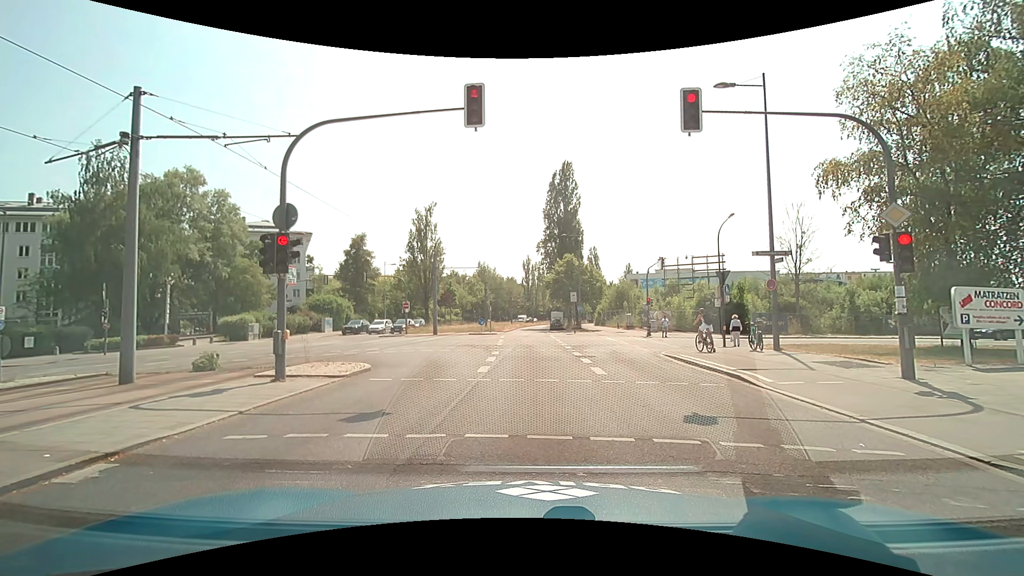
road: secondary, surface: asphalt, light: Day
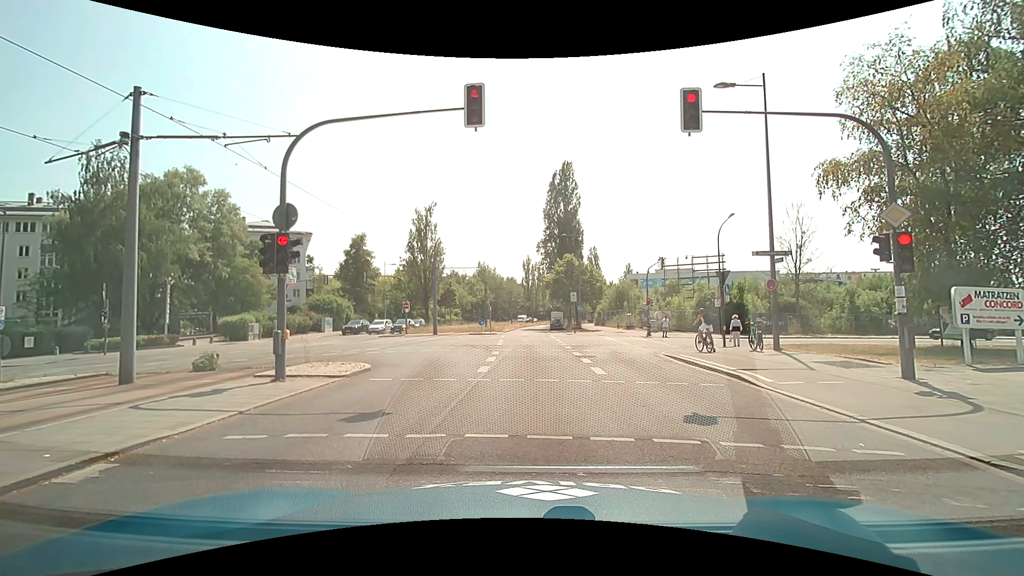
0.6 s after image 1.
(0.0, 0.0) m; 0°
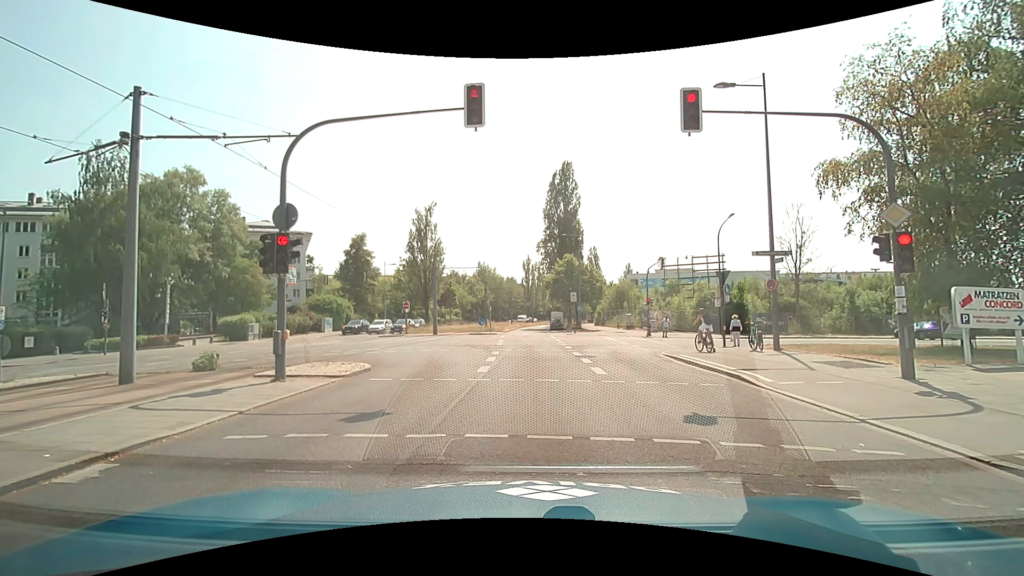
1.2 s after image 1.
(0.0, 0.0) m; 0°
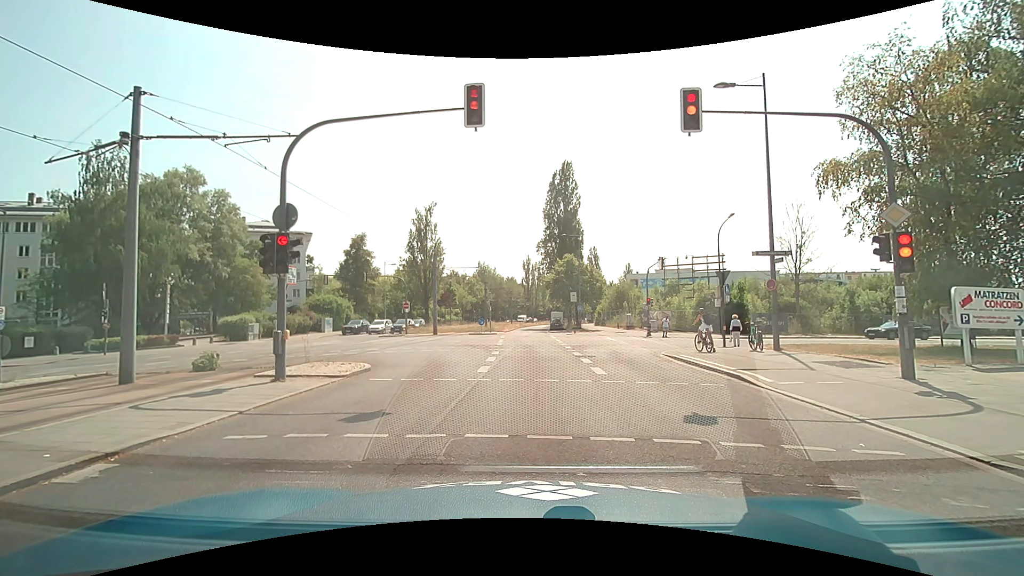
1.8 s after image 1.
(0.0, 0.0) m; 0°
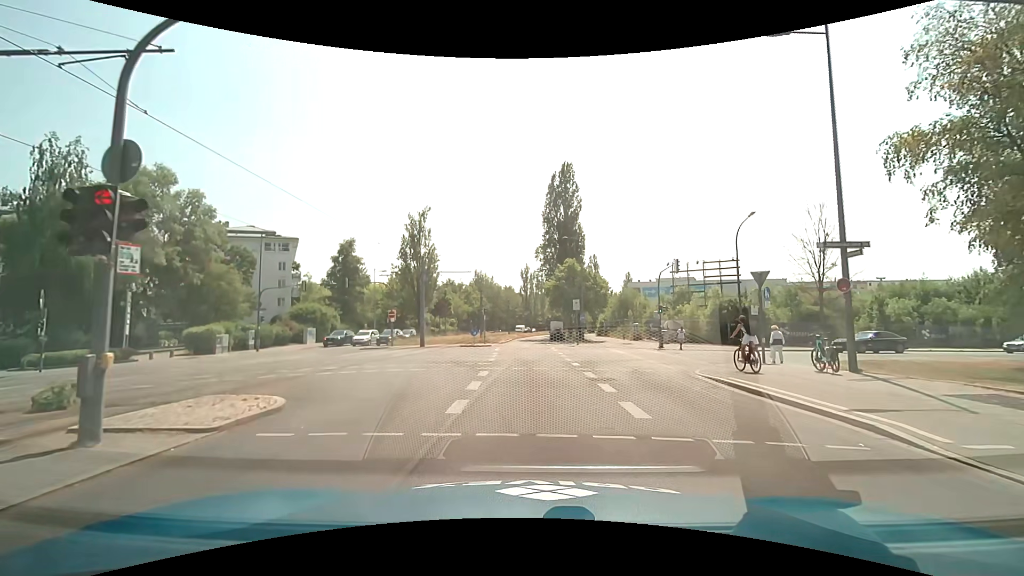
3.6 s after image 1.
(+0.2, +5.2) m; +2°
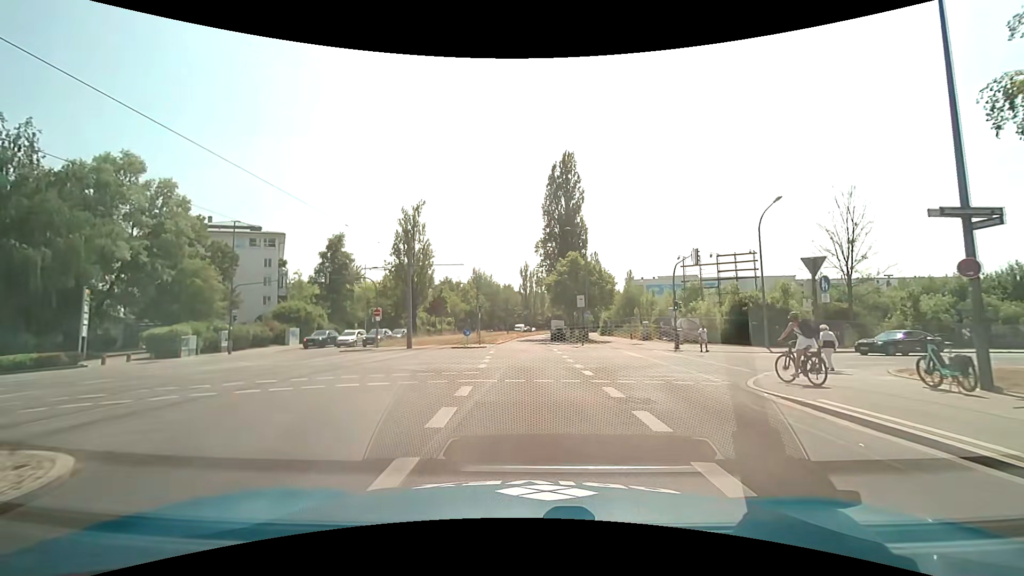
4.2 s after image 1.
(0.0, +4.6) m; 0°
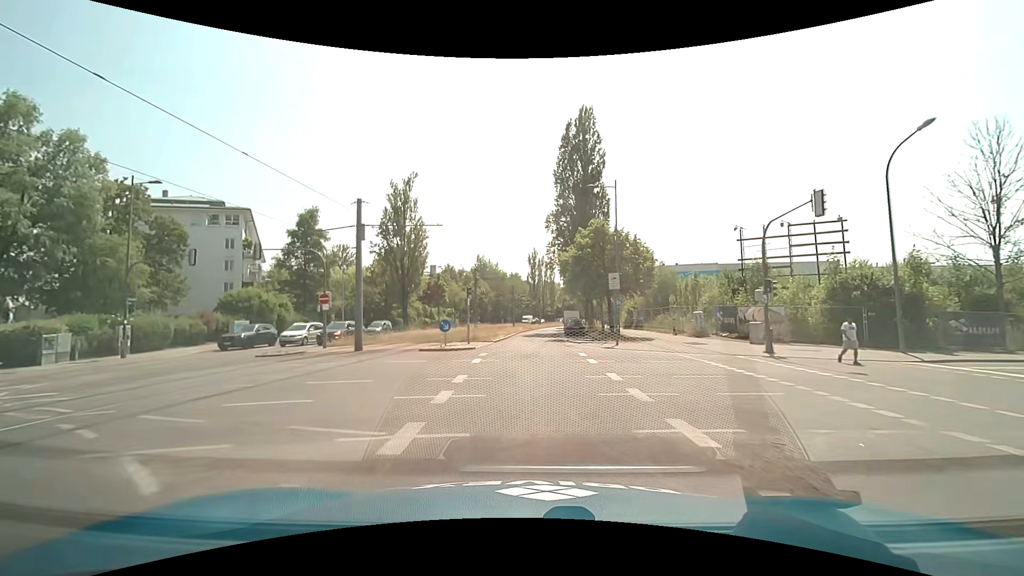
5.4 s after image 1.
(-0.2, +12.2) m; -1°
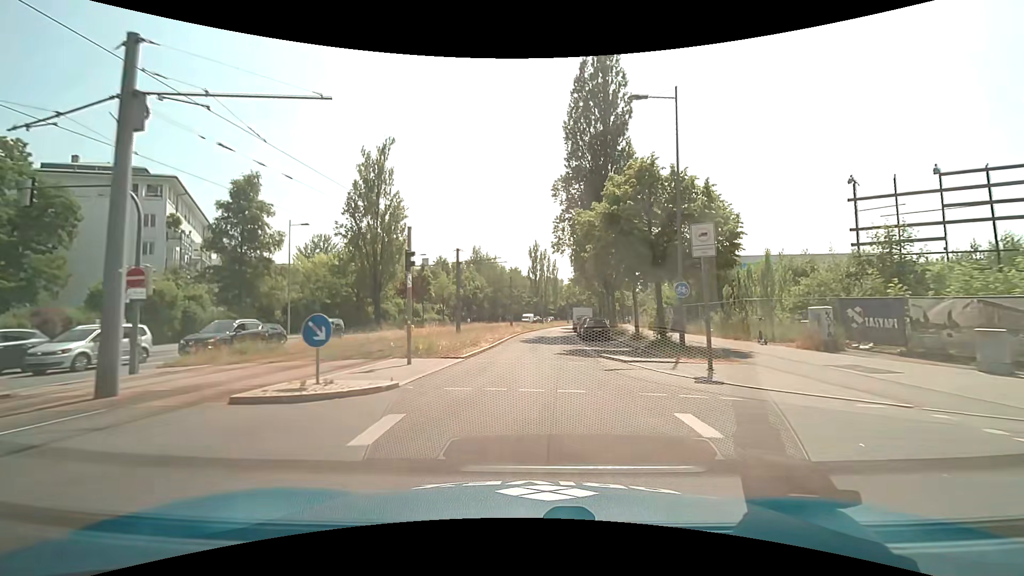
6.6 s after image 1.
(0.0, +13.7) m; 0°
(0, +10) (0, +20) (+1, +30) (+1, +40) (+2, +50) (+3, +60) (+4, +70) (+5, +80) (+7, +90) (+9, +99) m
